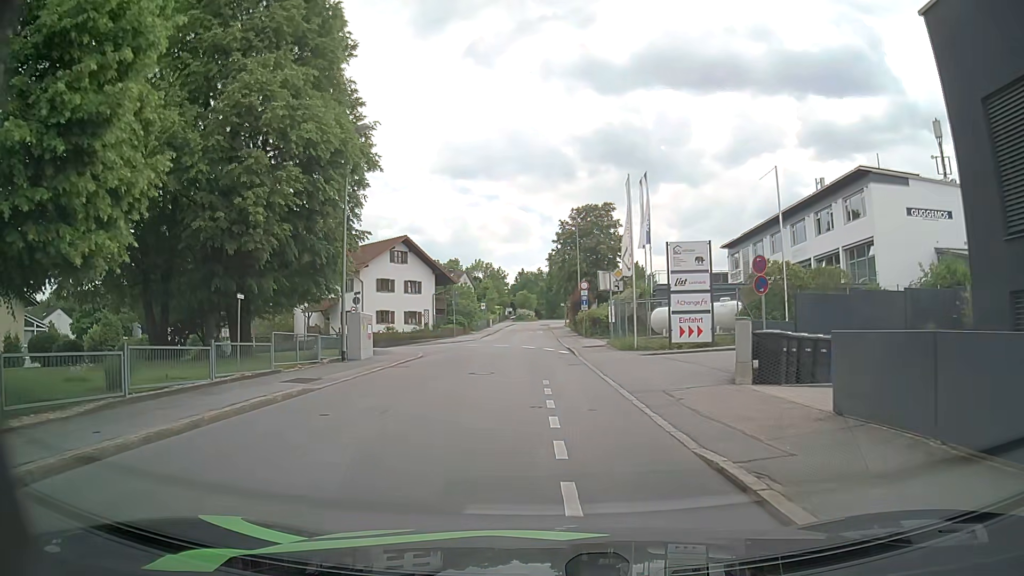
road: residential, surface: asphalt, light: Day
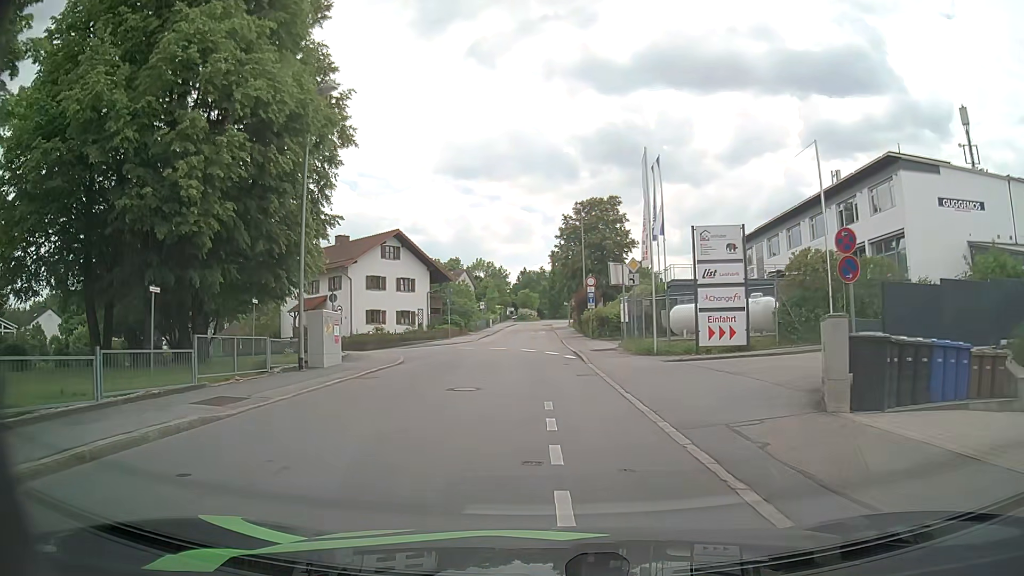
(0.0, +4.3) m; -1°
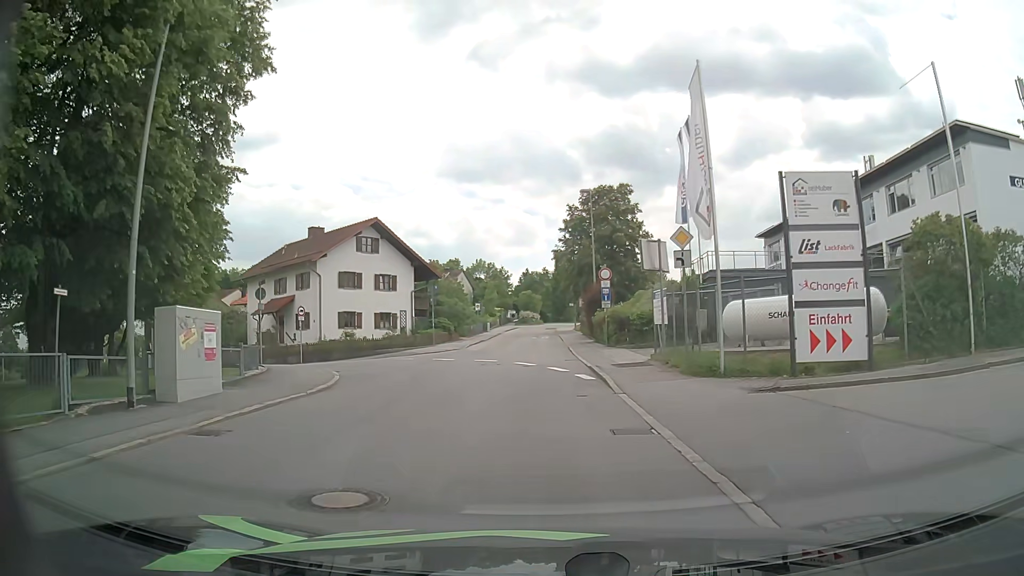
(0.0, +8.4) m; 0°
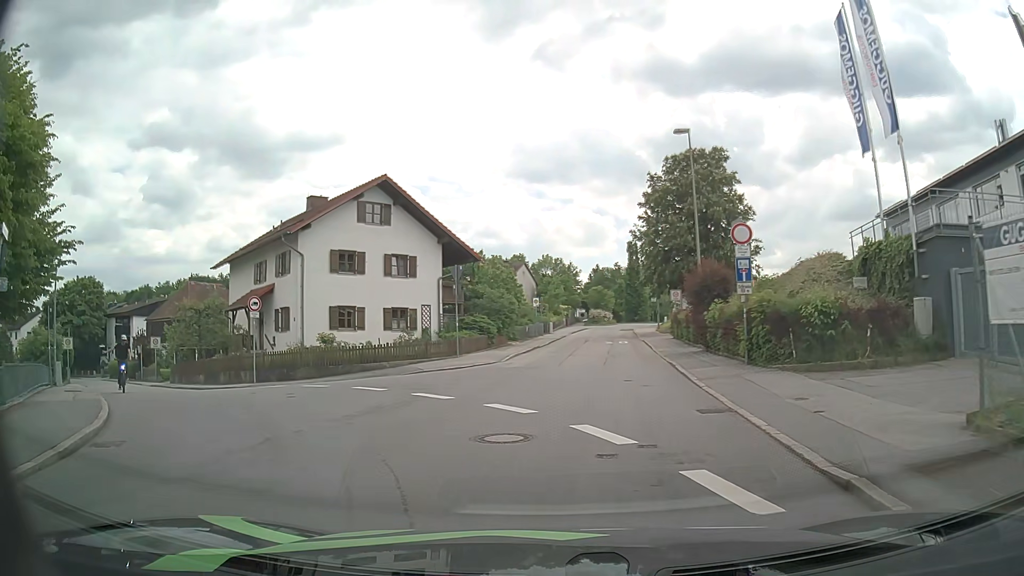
(-0.4, +14.4) m; -6°
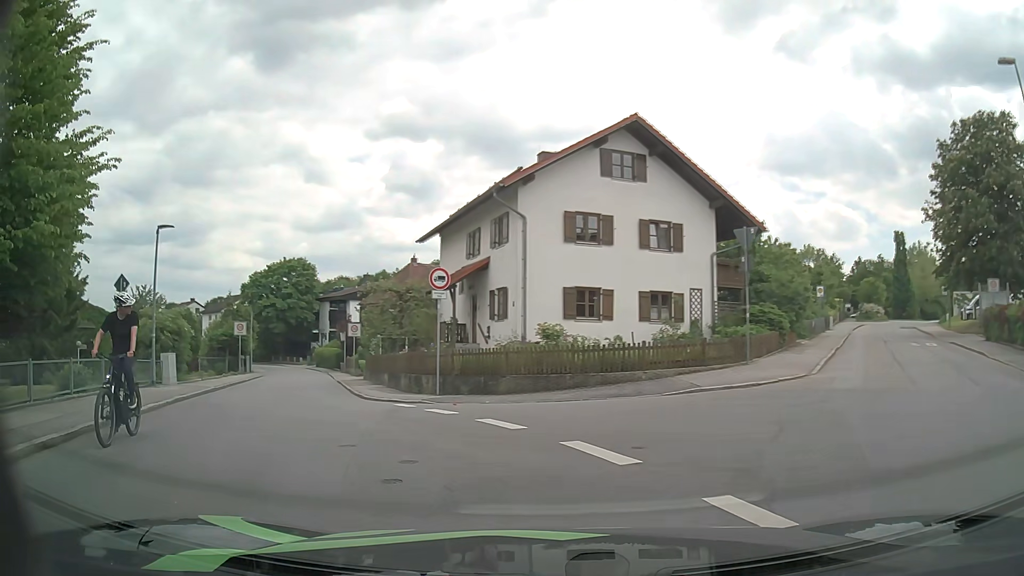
(-1.4, +9.0) m; -23°
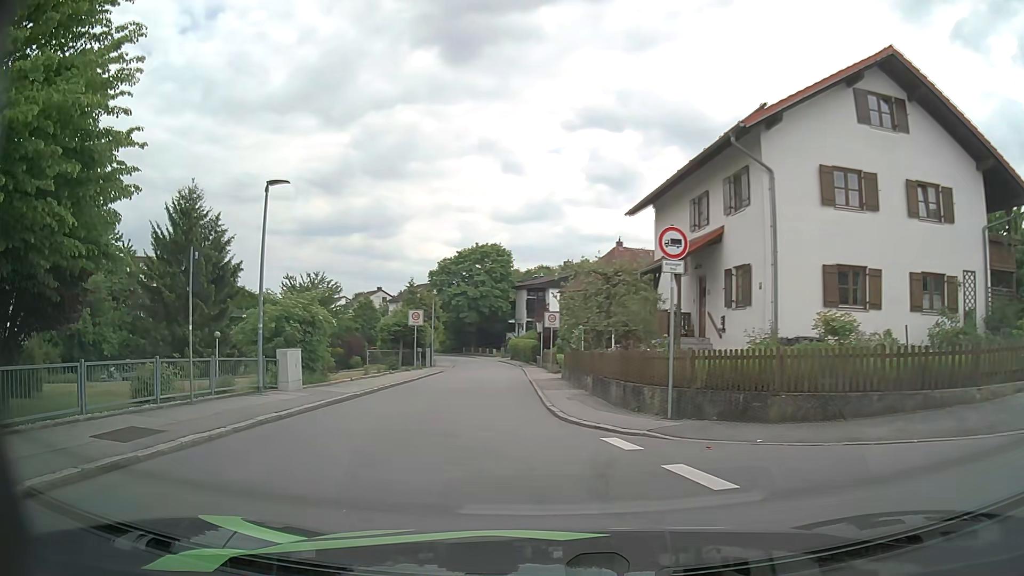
(-0.9, +6.1) m; -16°
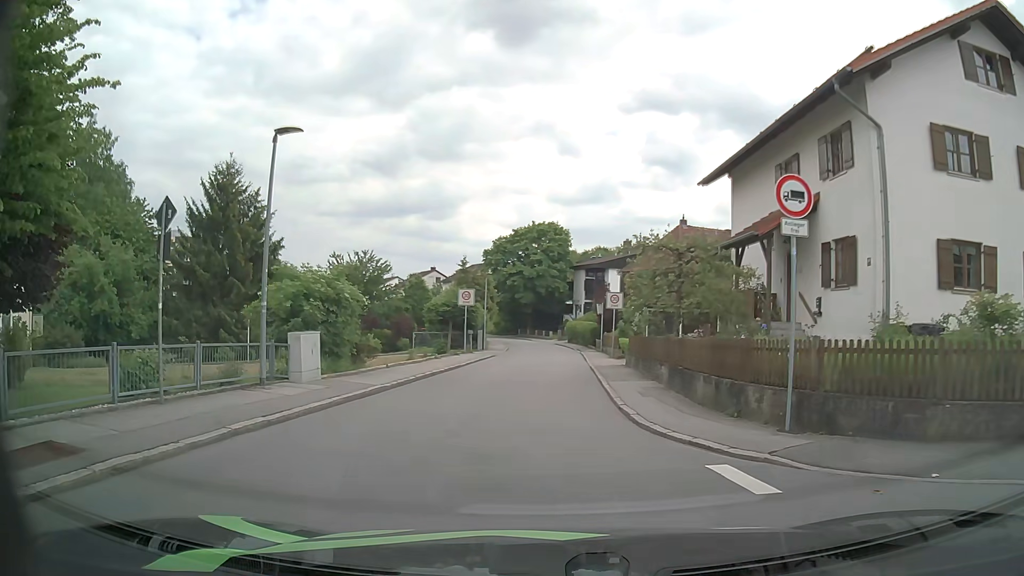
(-0.2, +3.2) m; -5°
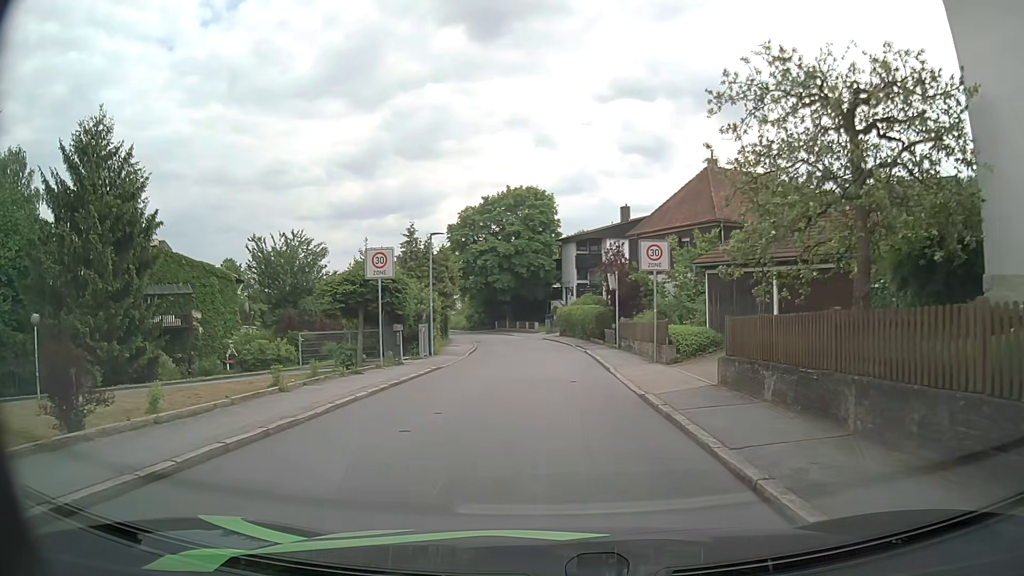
(+0.1, +17.1) m; +2°
